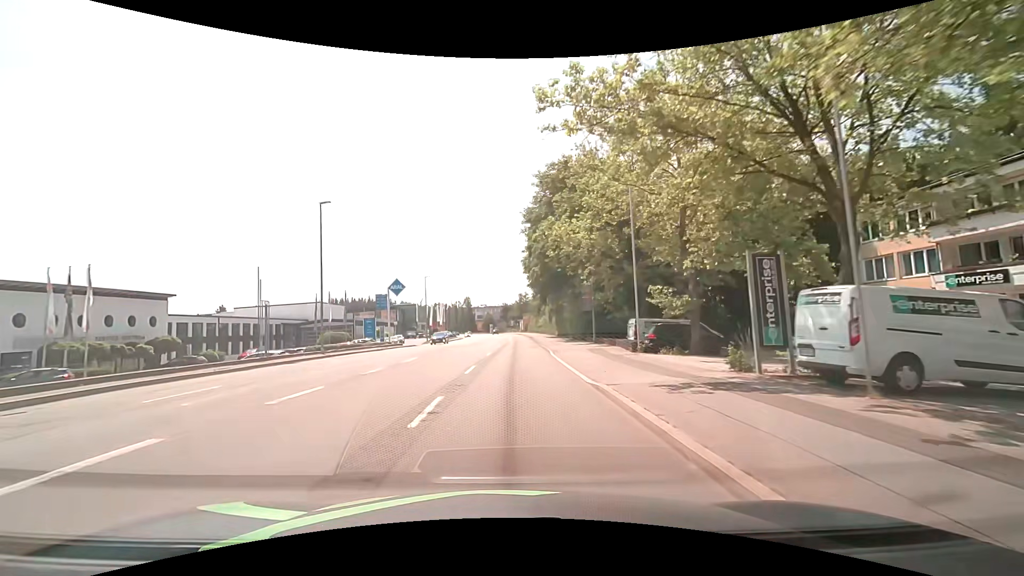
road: tertiary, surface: asphalt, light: Day
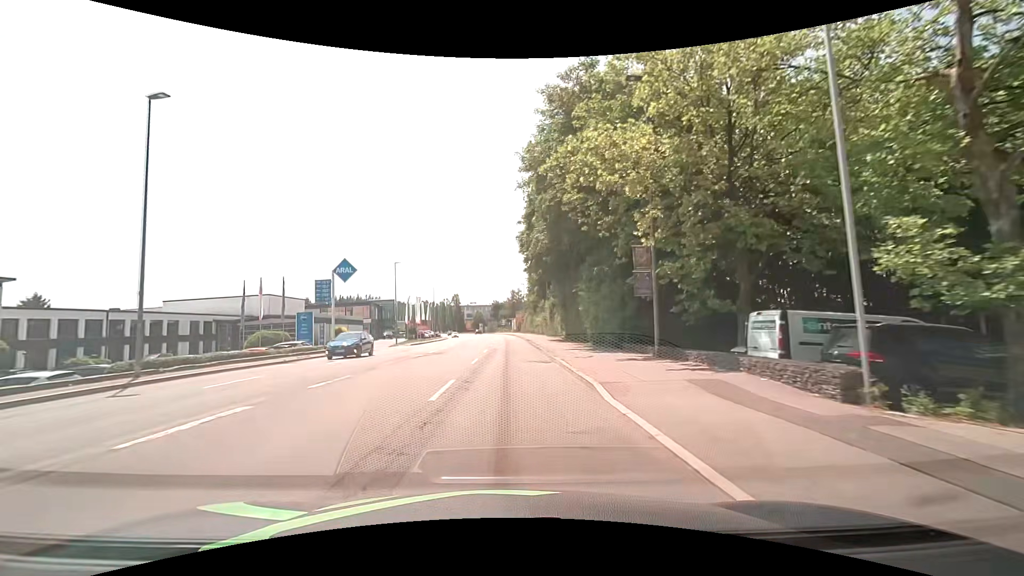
(+0.1, +15.5) m; +1°
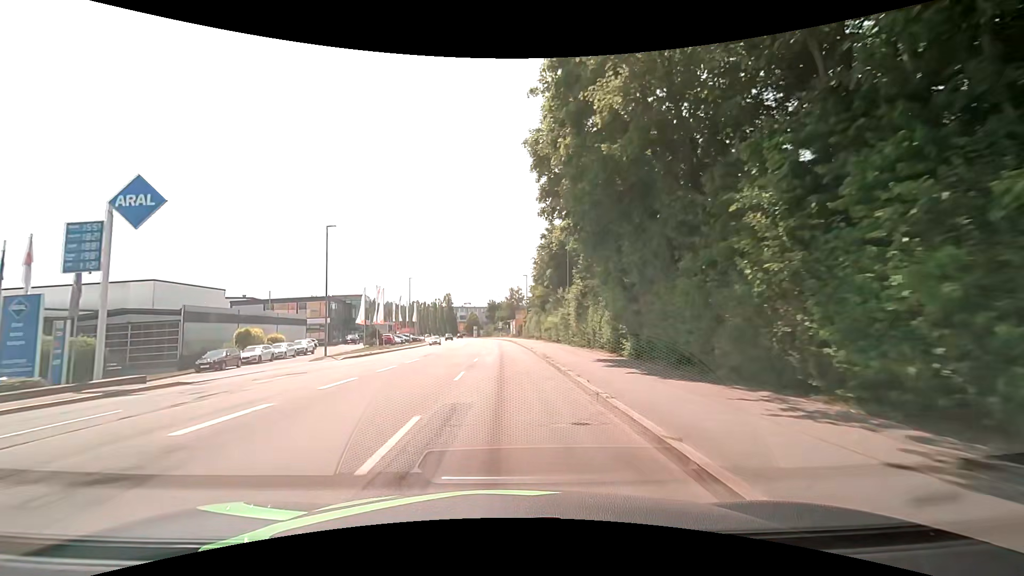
(-0.1, +23.3) m; -1°
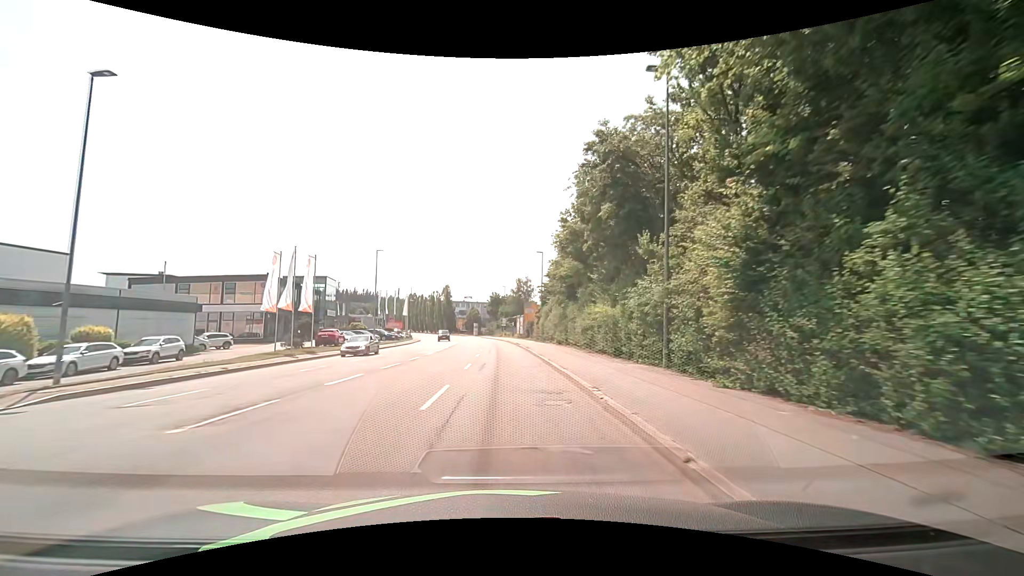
(+0.1, +23.2) m; 0°
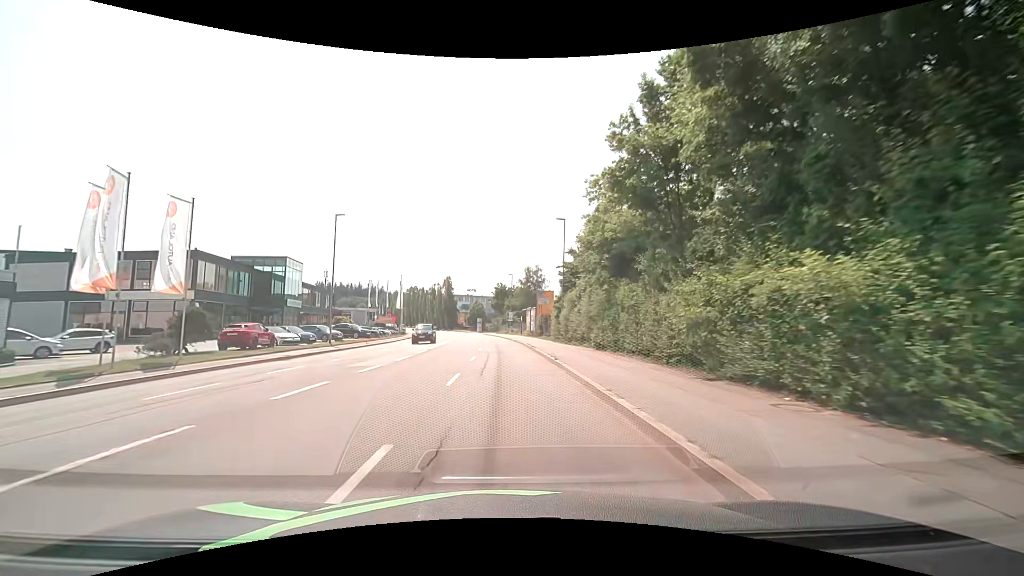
(-0.1, +15.5) m; -1°
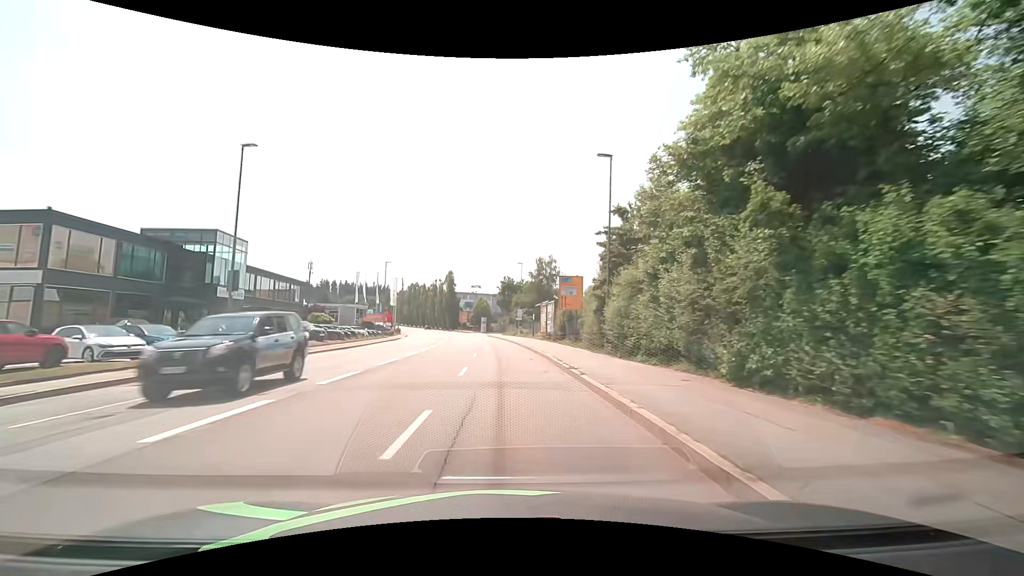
(-0.1, +15.6) m; -1°
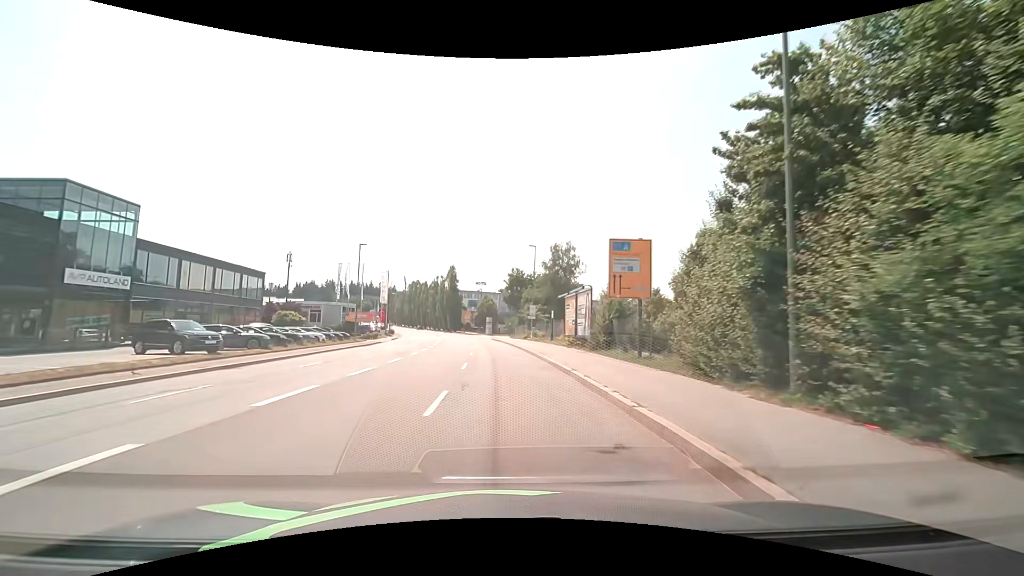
(-0.1, +15.6) m; -1°
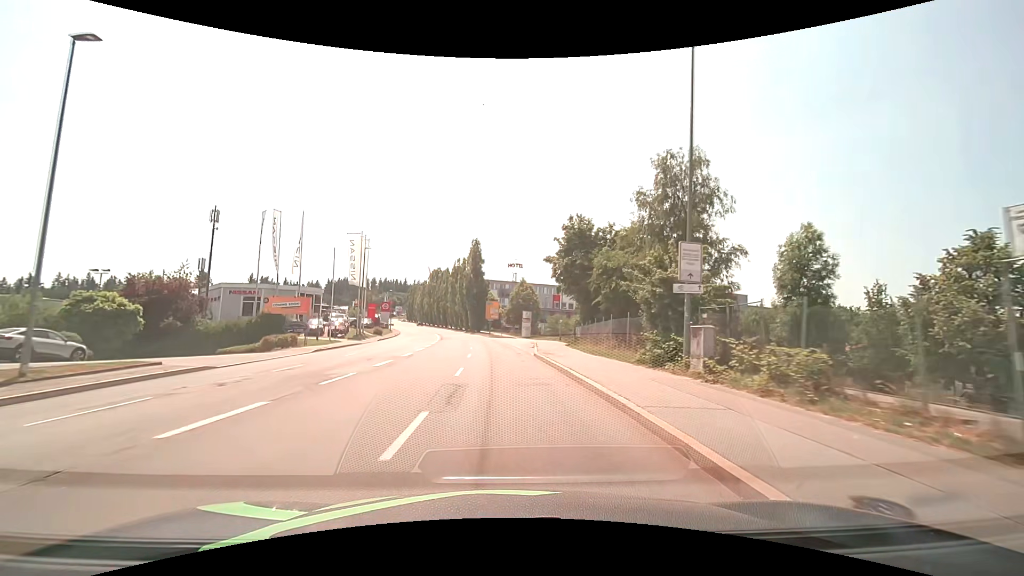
(-1.4, +38.9) m; -4°
(0, +10) (0, +20) (-1, +30) (-2, +40) (-2, +50) (-3, +60) (-5, +70) (-6, +80) (-8, +90) (-10, +99) m
